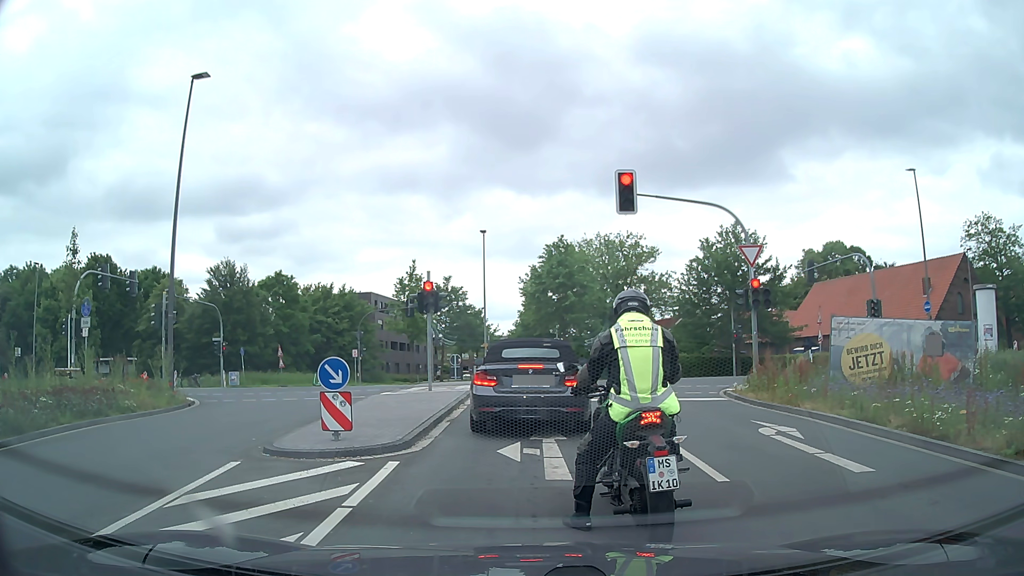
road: secondary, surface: asphalt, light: Day
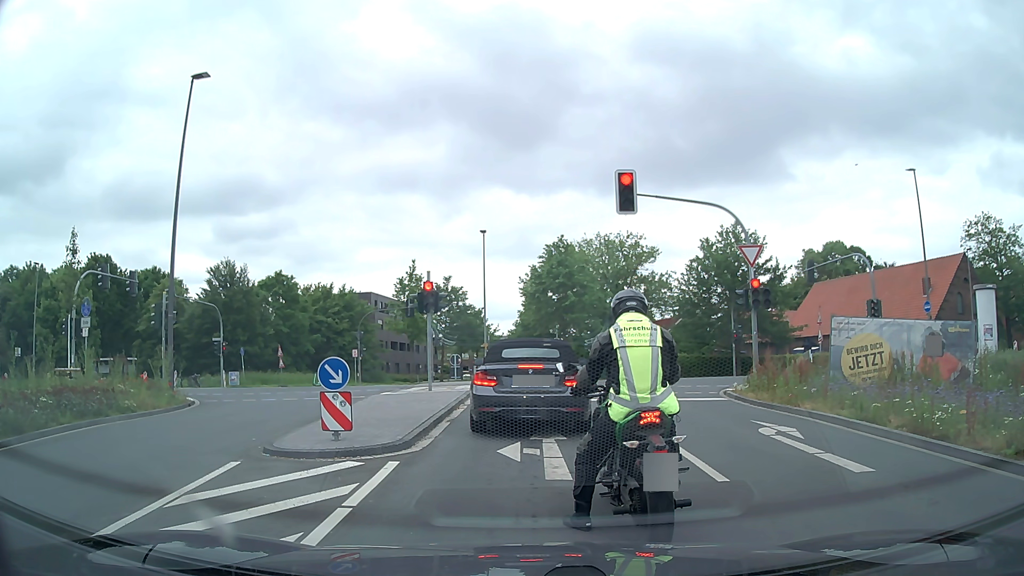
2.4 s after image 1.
(0.0, 0.0) m; 0°
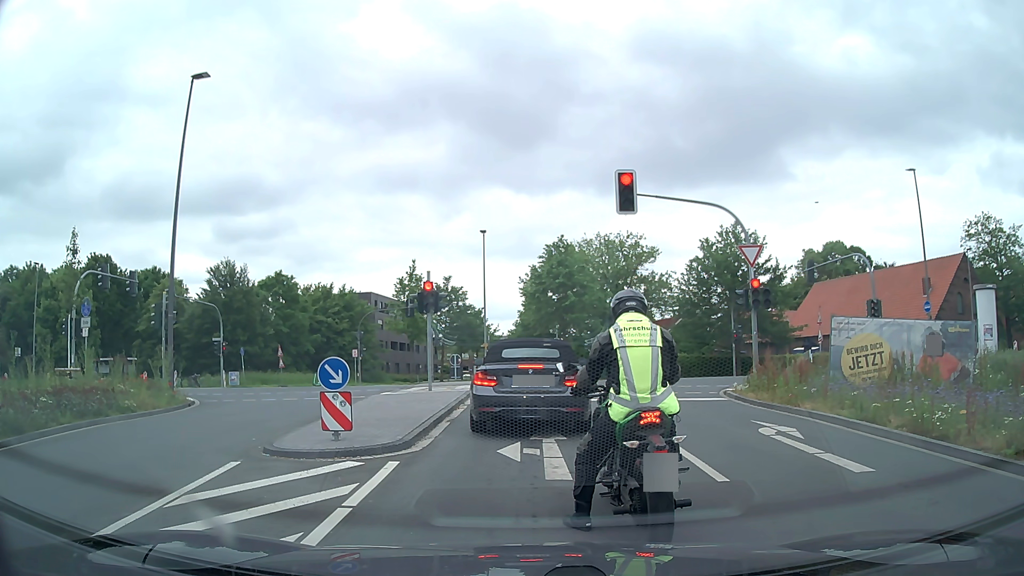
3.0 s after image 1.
(0.0, 0.0) m; 0°
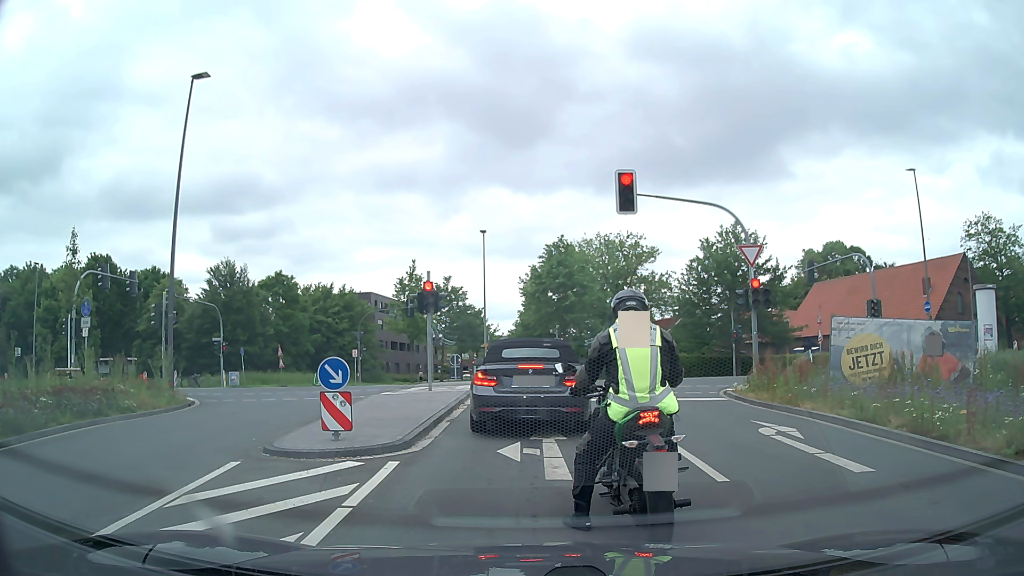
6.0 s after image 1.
(0.0, 0.0) m; 0°
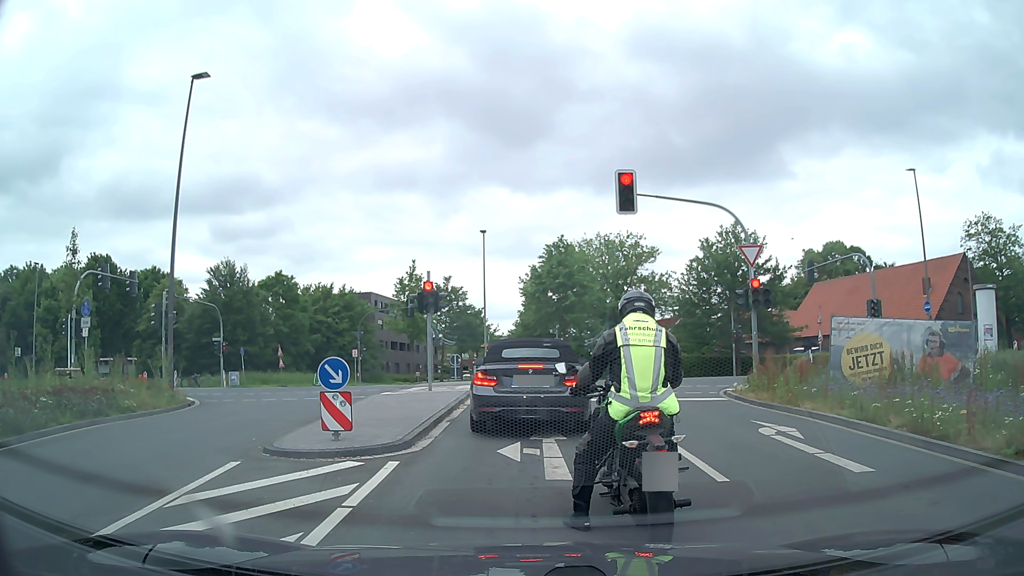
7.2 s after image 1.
(0.0, 0.0) m; 0°
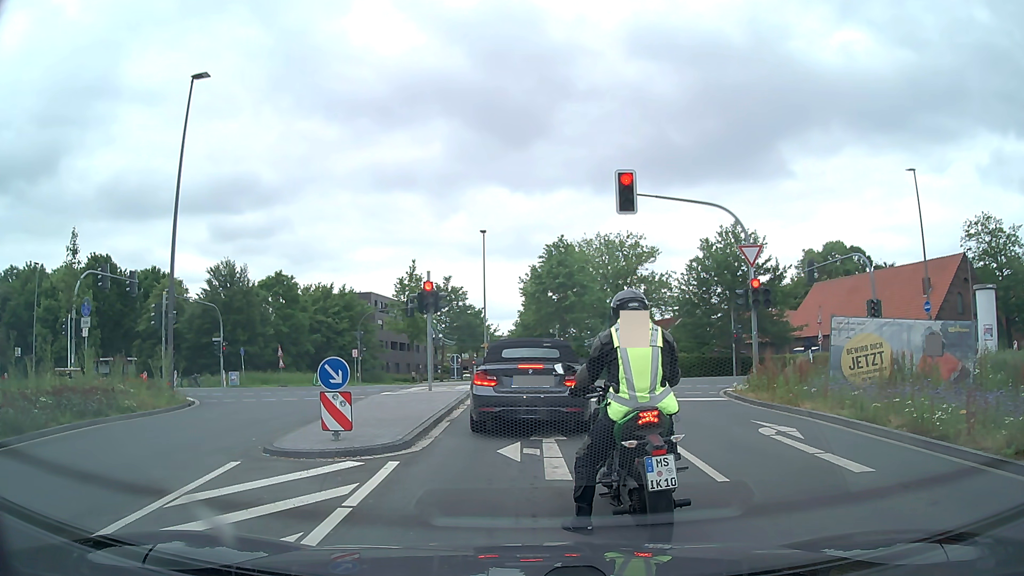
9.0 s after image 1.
(0.0, 0.0) m; 0°
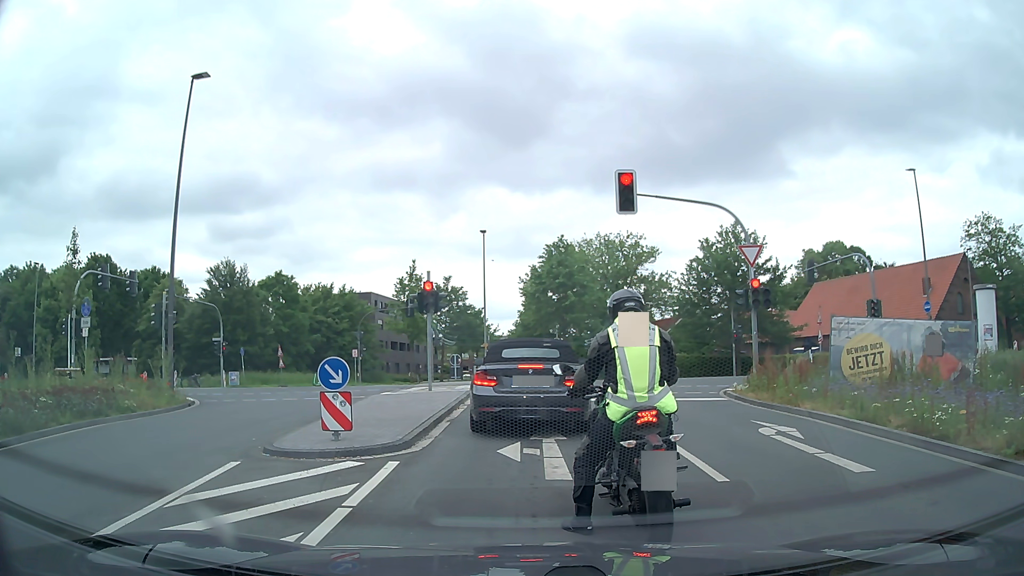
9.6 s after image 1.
(0.0, 0.0) m; 0°
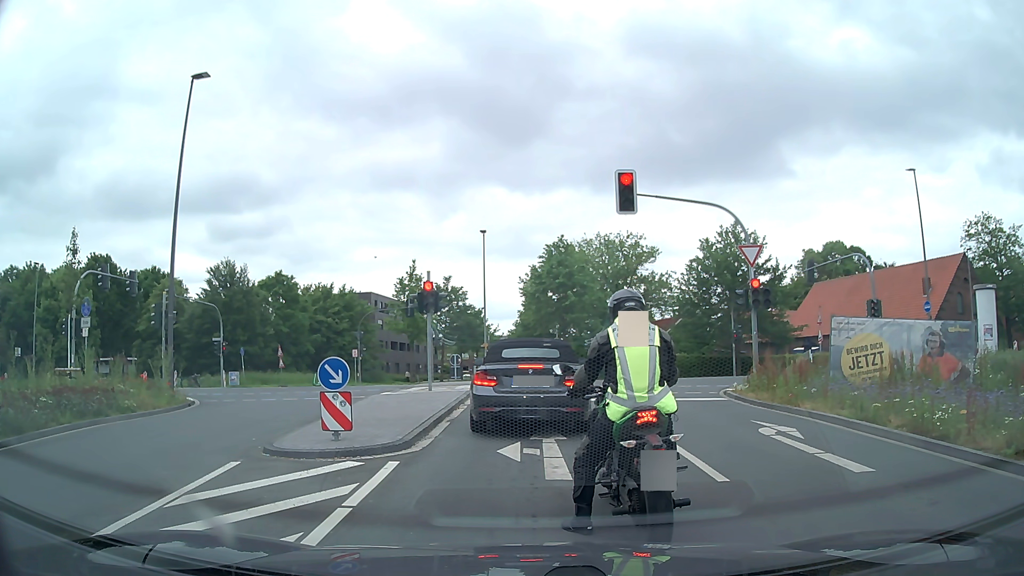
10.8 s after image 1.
(0.0, 0.0) m; 0°
